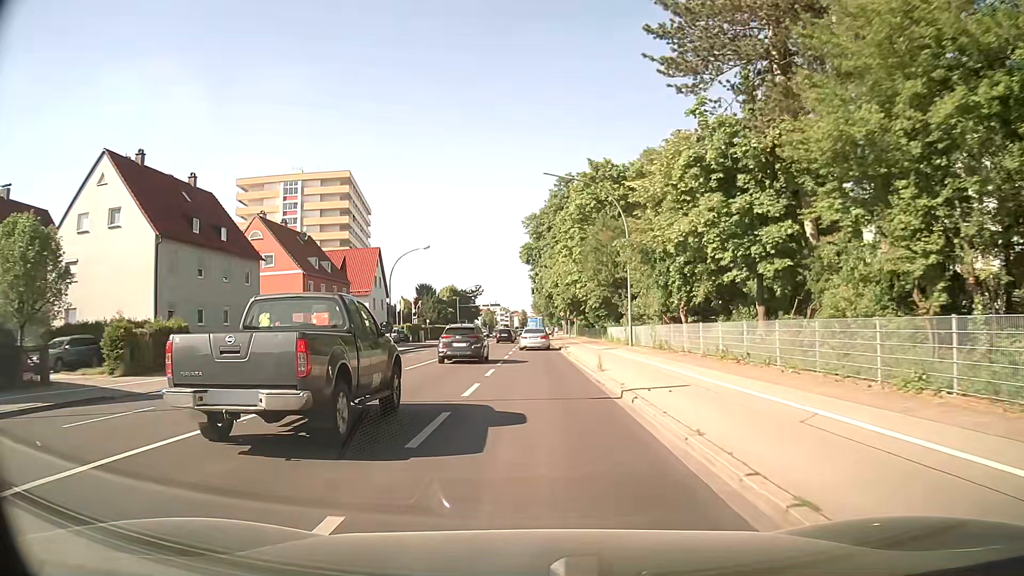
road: secondary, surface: asphalt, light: Day
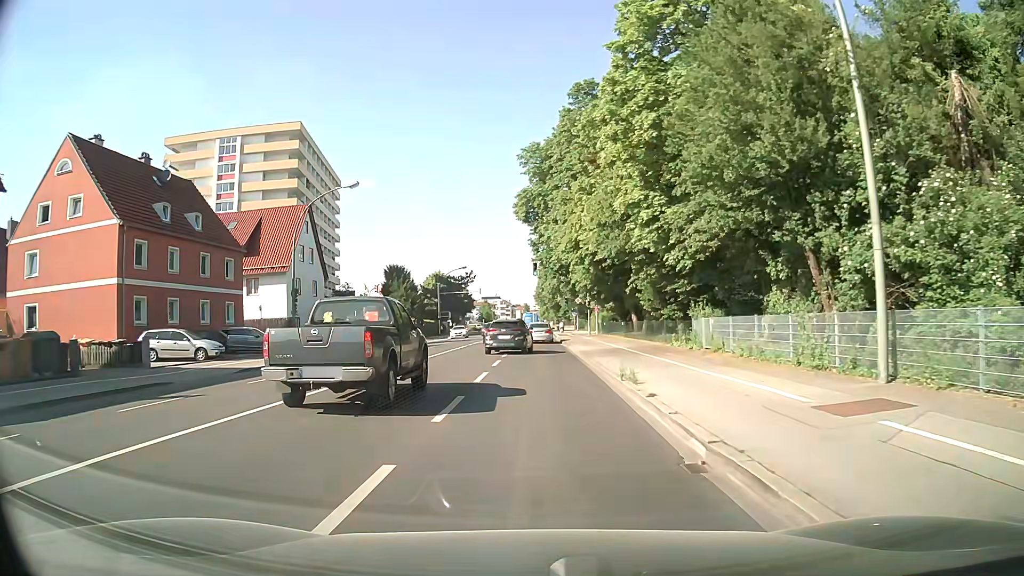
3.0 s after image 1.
(+0.1, +28.1) m; 0°
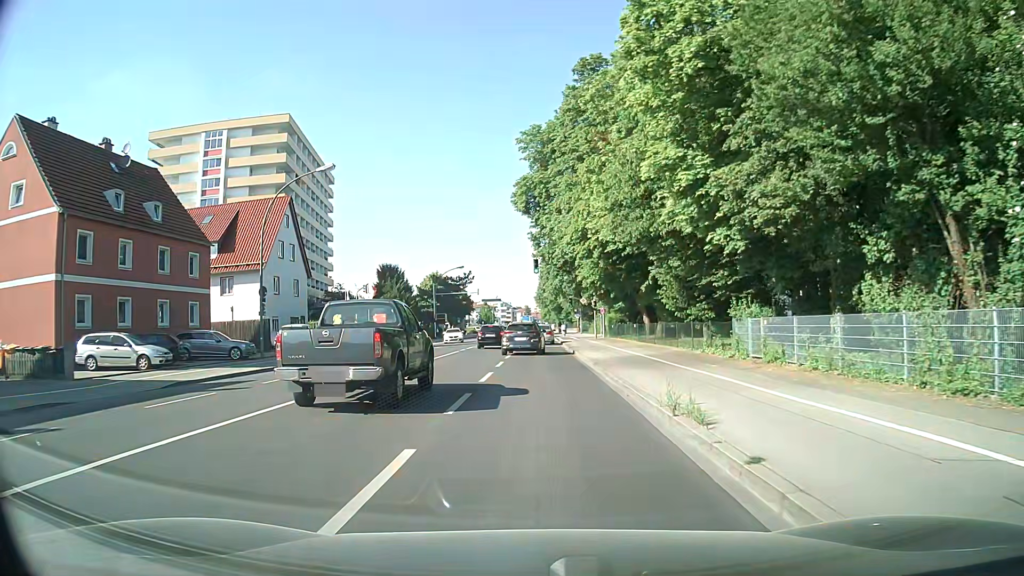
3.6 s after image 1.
(0.0, +5.1) m; 0°
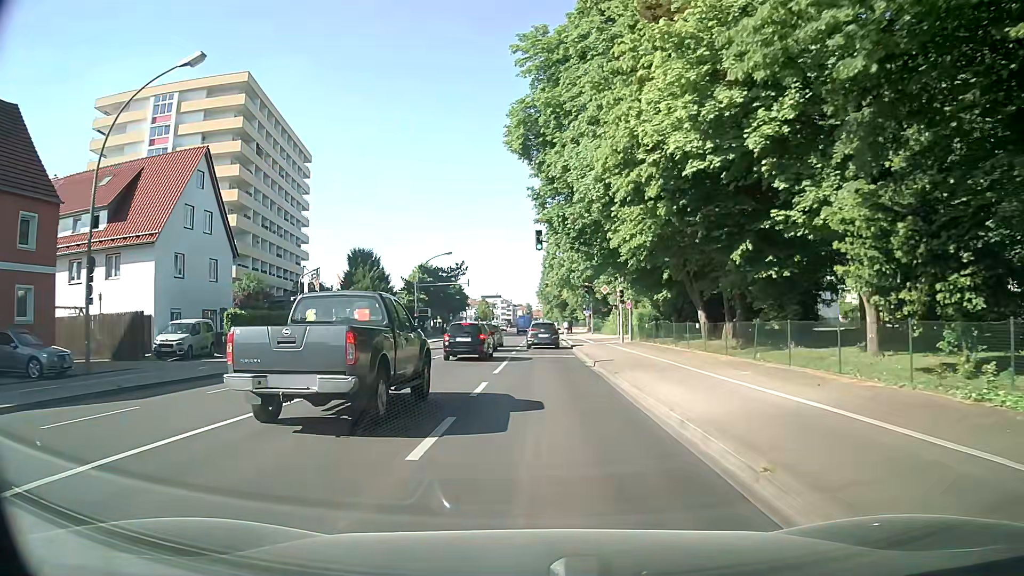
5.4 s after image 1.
(-0.1, +15.5) m; -2°
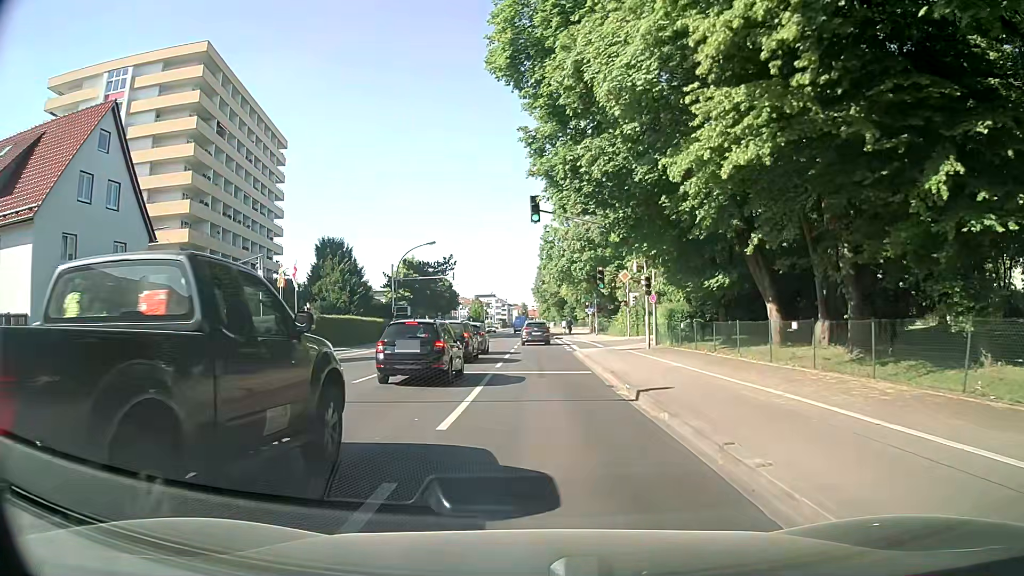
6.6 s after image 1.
(+0.3, +10.0) m; +2°
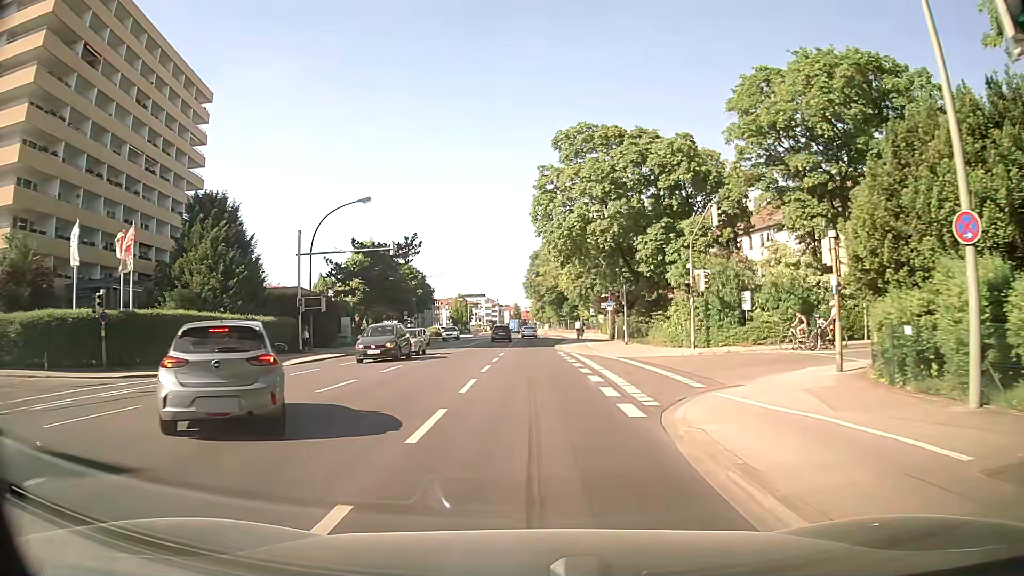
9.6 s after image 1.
(+0.2, +25.6) m; +2°
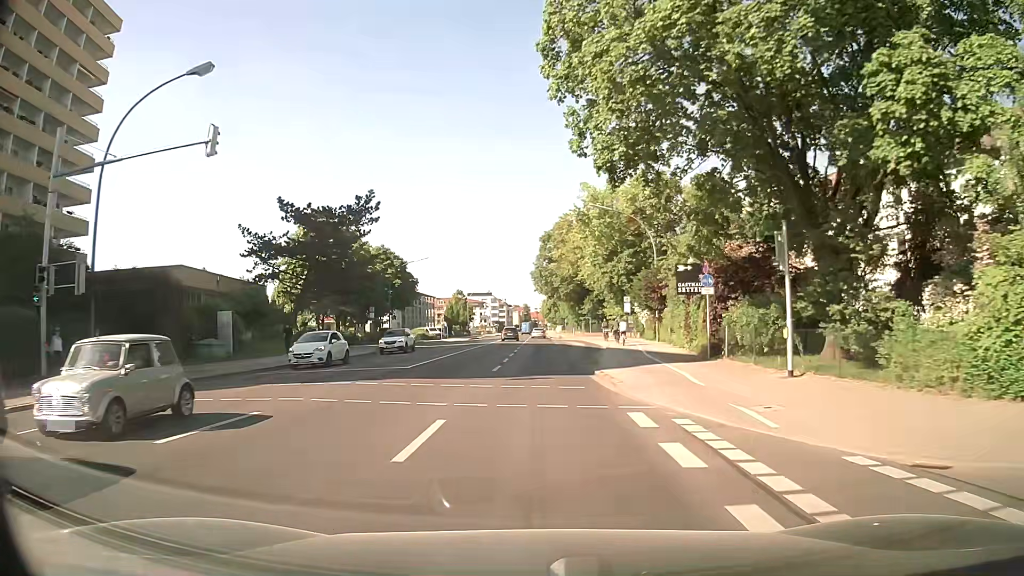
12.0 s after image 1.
(-0.5, +25.3) m; -2°
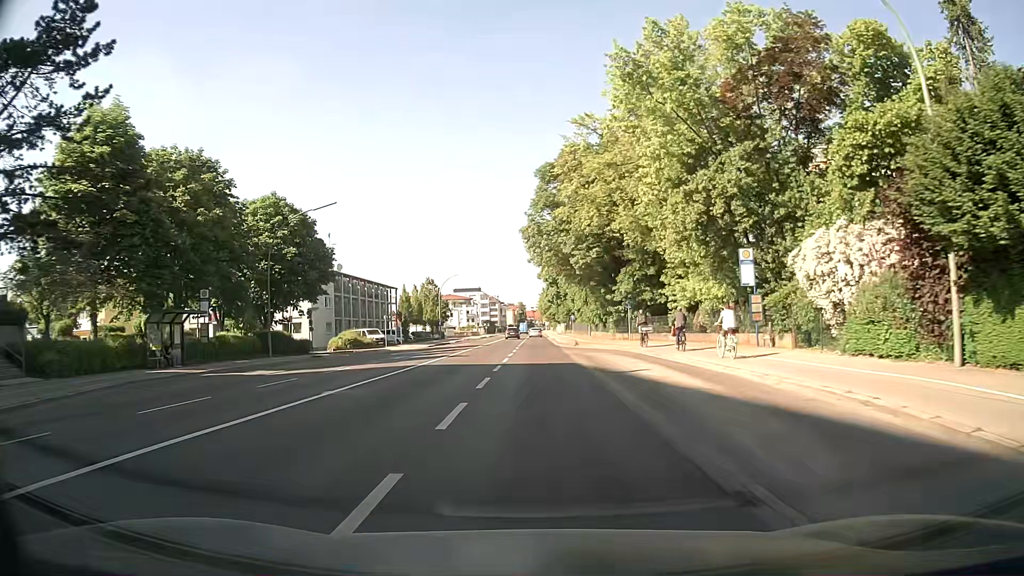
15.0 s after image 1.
(+0.2, +36.7) m; 0°
(0, +10) (0, +20) (0, +30) (0, +40) (0, +50) (0, +60) (0, +70) (0, +80) (0, +90) (0, +100) m
